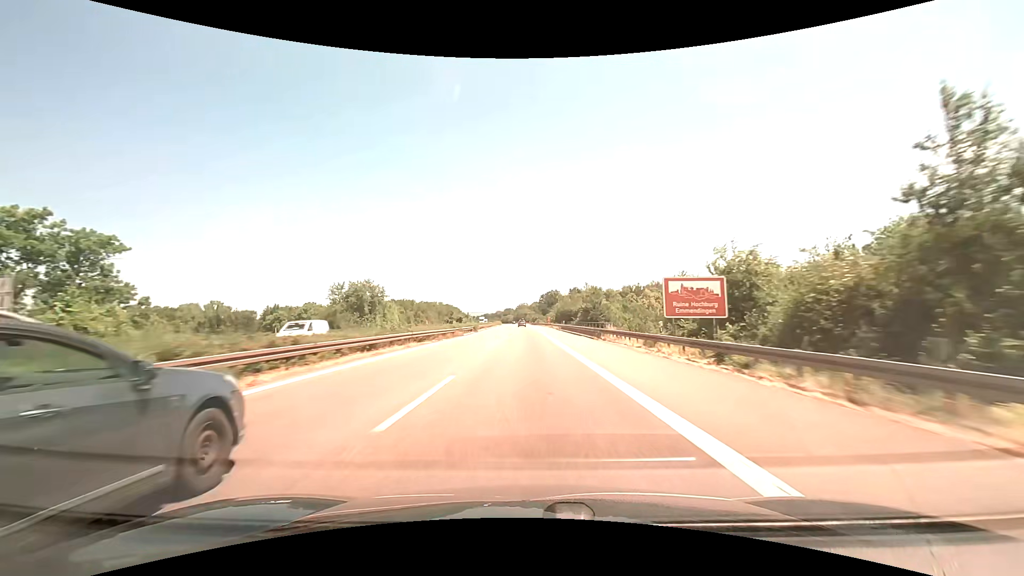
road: motorway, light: Day
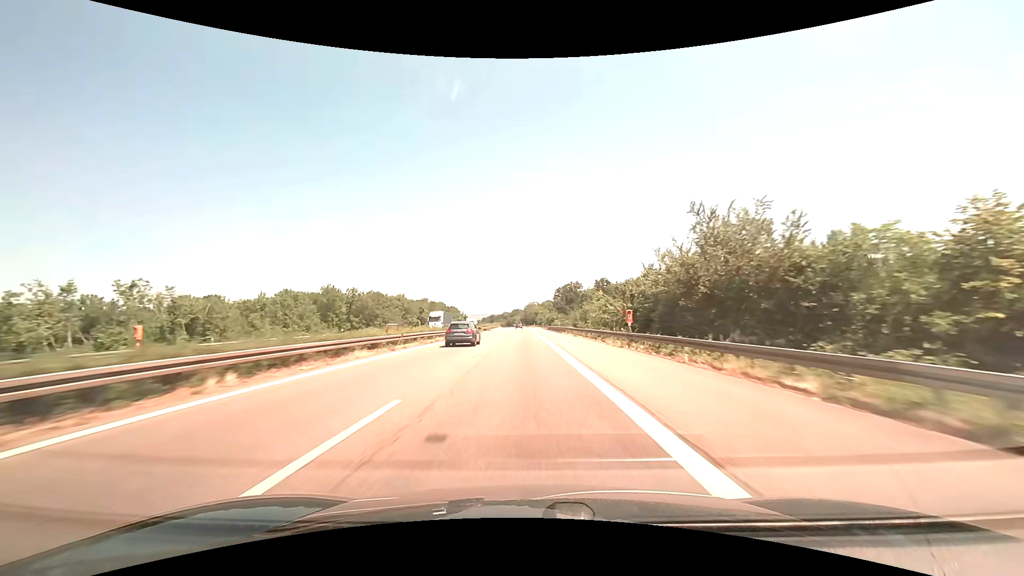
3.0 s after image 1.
(-0.8, +94.3) m; -1°
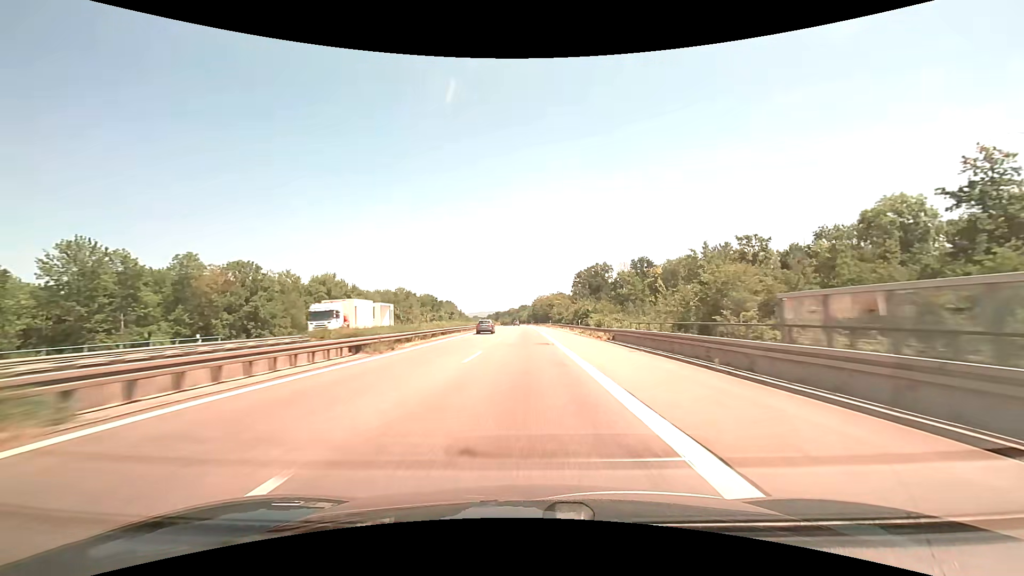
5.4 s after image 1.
(-0.6, +76.2) m; -1°
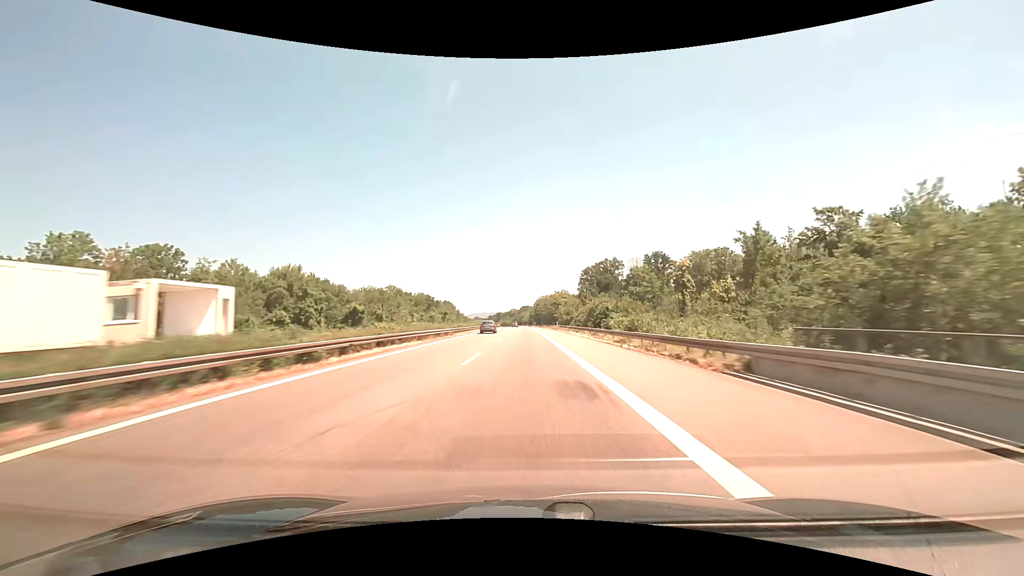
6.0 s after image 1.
(-0.1, +19.2) m; 0°
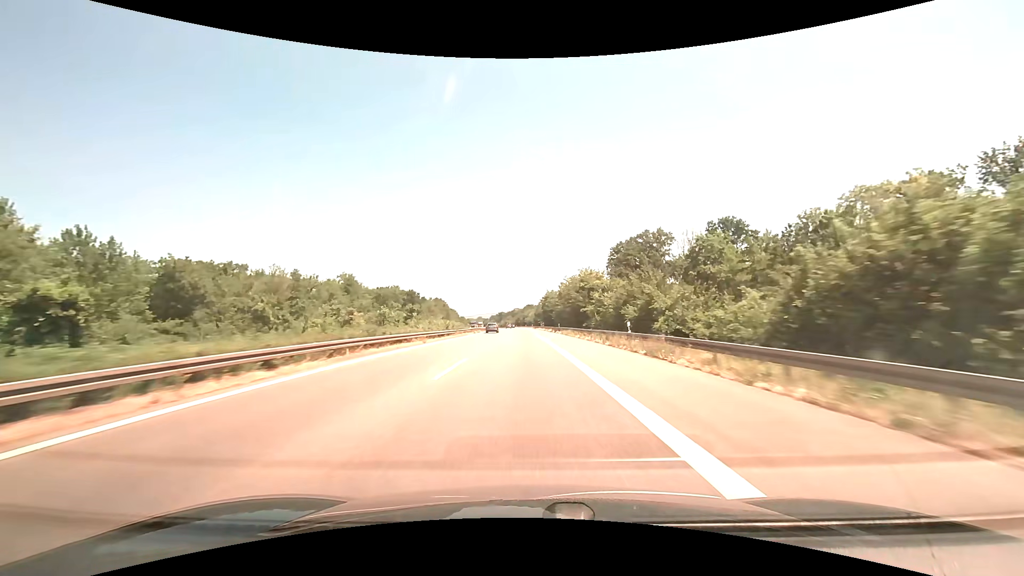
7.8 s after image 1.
(-0.3, +57.8) m; 0°
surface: asphalt
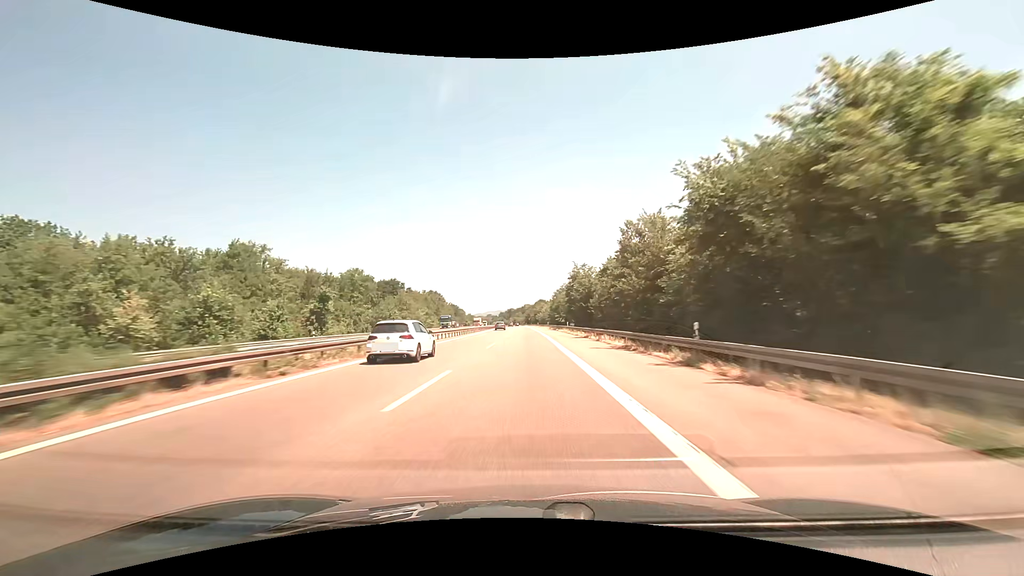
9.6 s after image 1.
(-0.6, +58.0) m; -1°
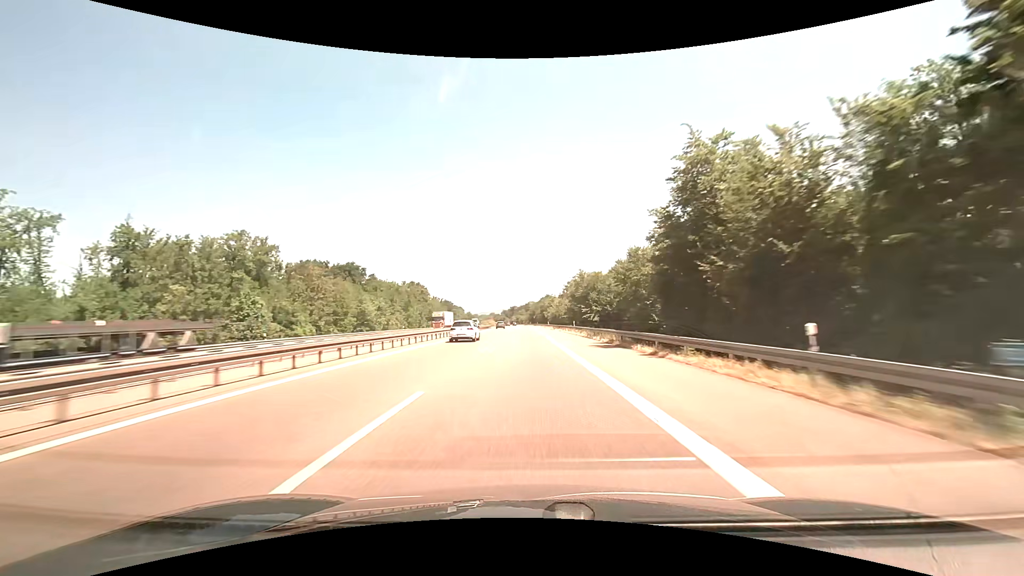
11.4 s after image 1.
(-0.3, +58.5) m; -1°
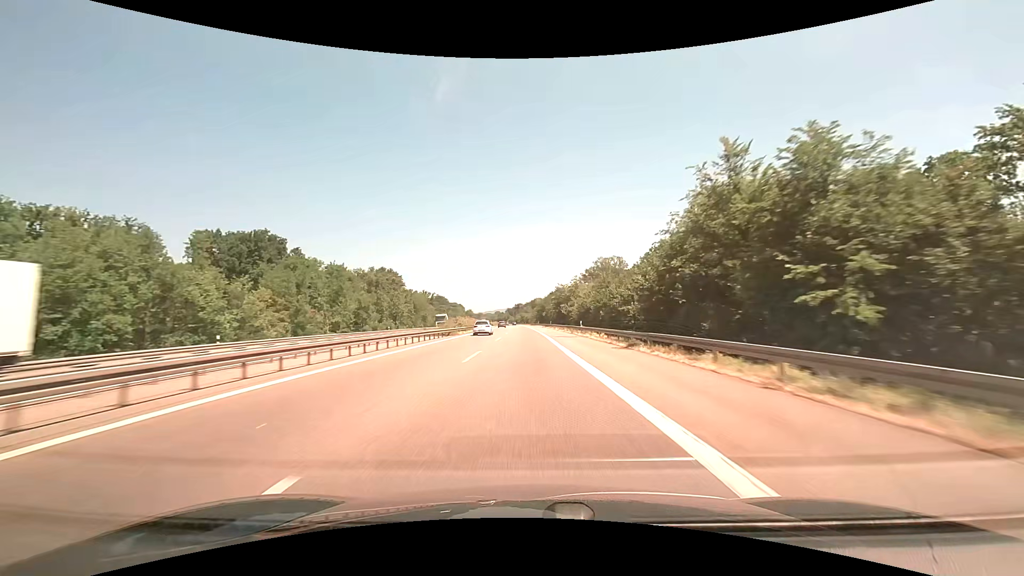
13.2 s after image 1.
(-0.4, +59.0) m; -1°
(0, +10) (0, +20) (0, +30) (0, +40) (0, +50) (0, +60) (0, +70) (-1, +80) (-1, +90) (-1, +100) m
